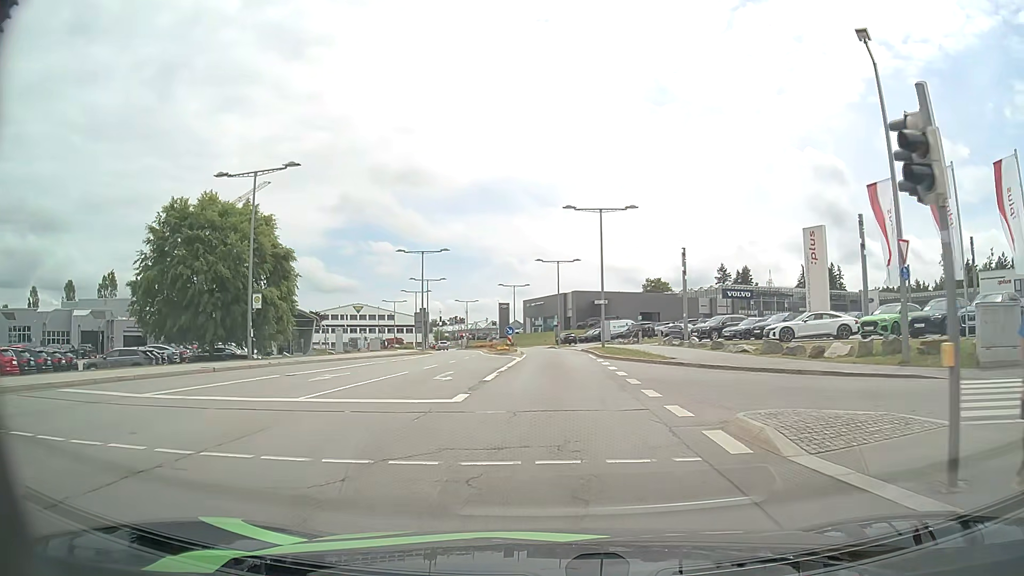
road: secondary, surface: asphalt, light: Day
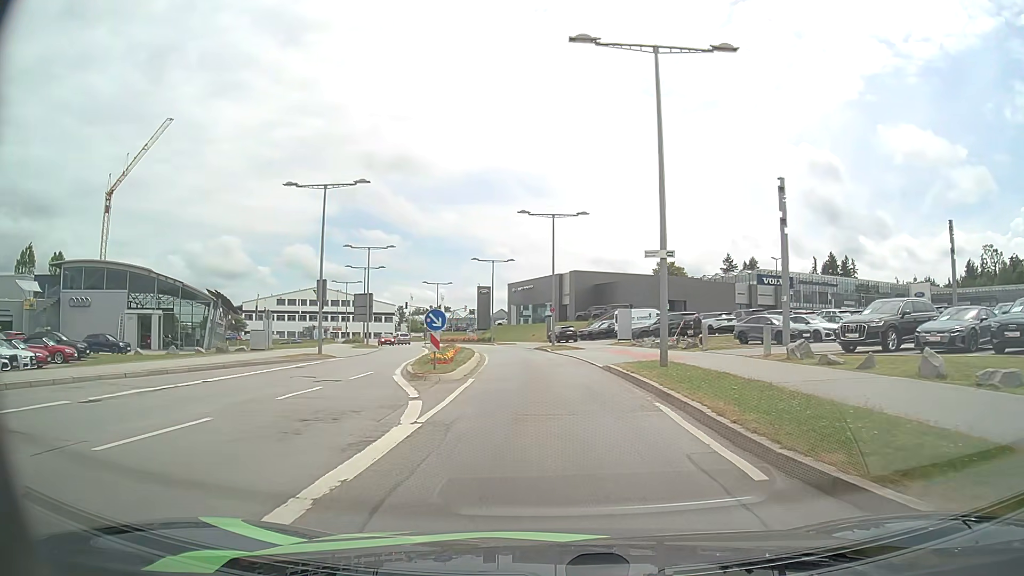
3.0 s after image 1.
(+0.4, +25.6) m; +1°
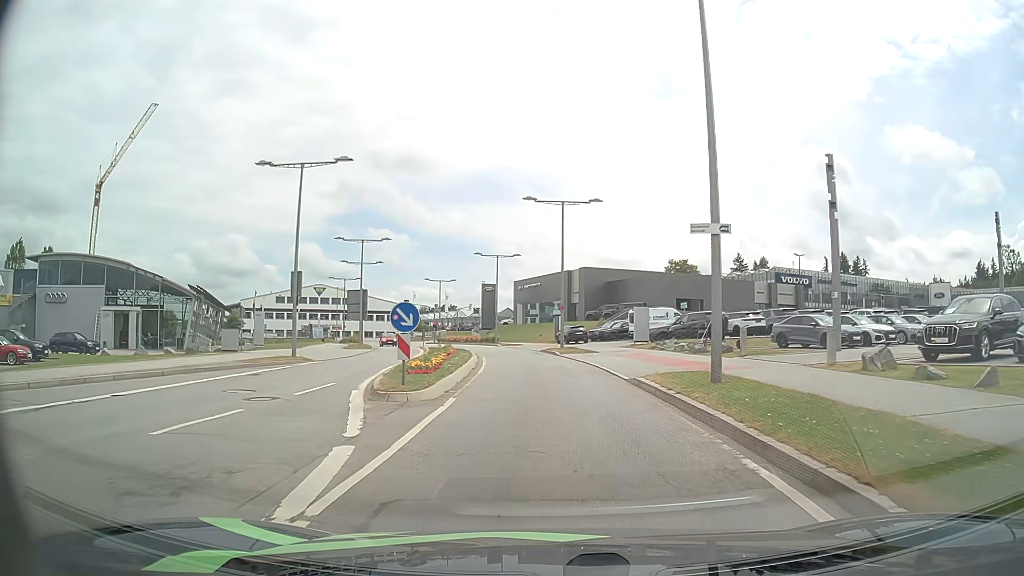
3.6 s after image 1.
(0.0, +4.8) m; 0°
(0, +10) (-1, +20) (-1, +30) (-3, +40) (-5, +50) (-8, +59) (-12, +68) (-16, +78) (-19, +87) (-23, +96) m
